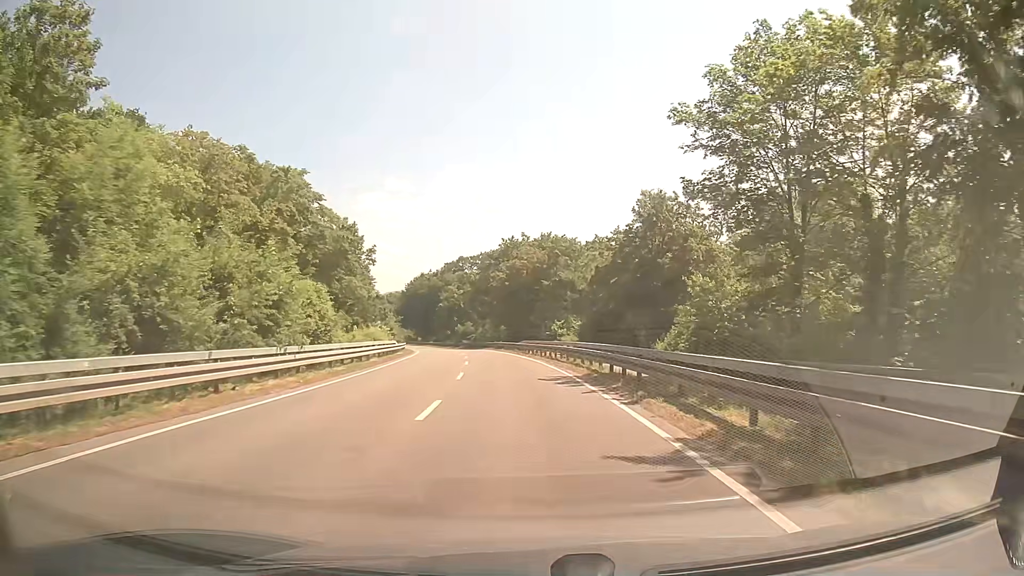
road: secondary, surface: asphalt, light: Day
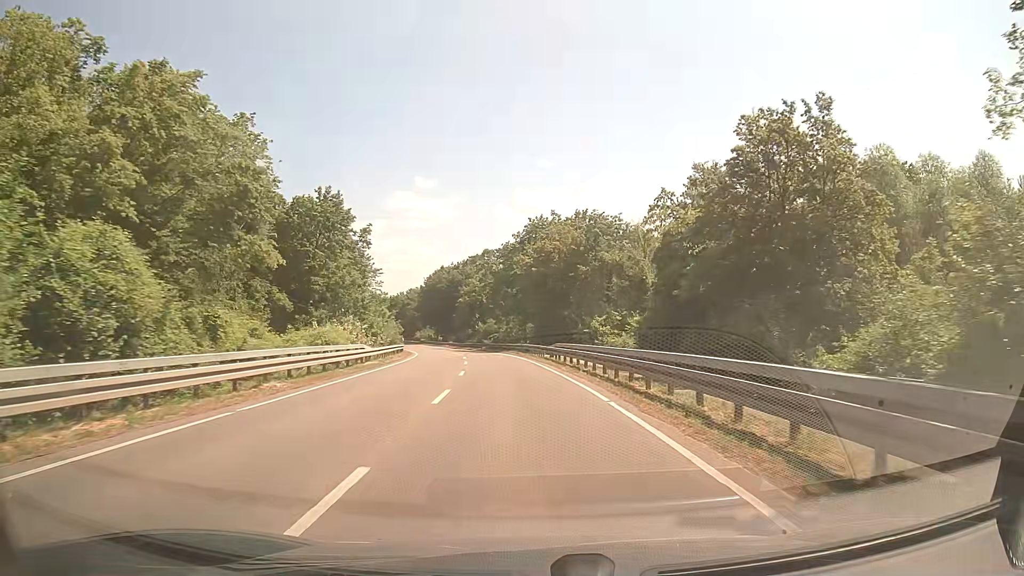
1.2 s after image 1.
(-0.2, +15.5) m; -2°
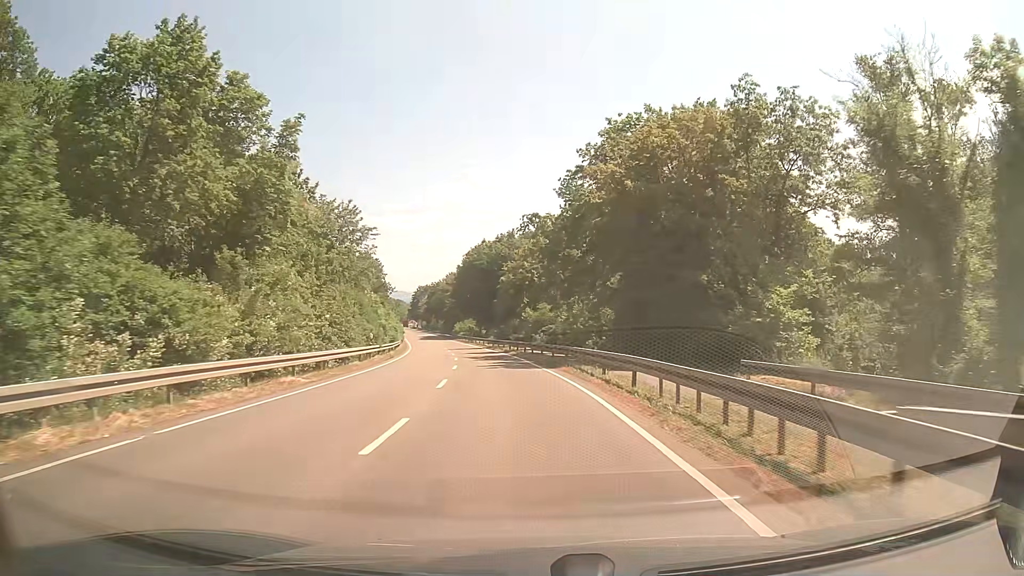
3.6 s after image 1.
(-1.4, +32.5) m; -4°
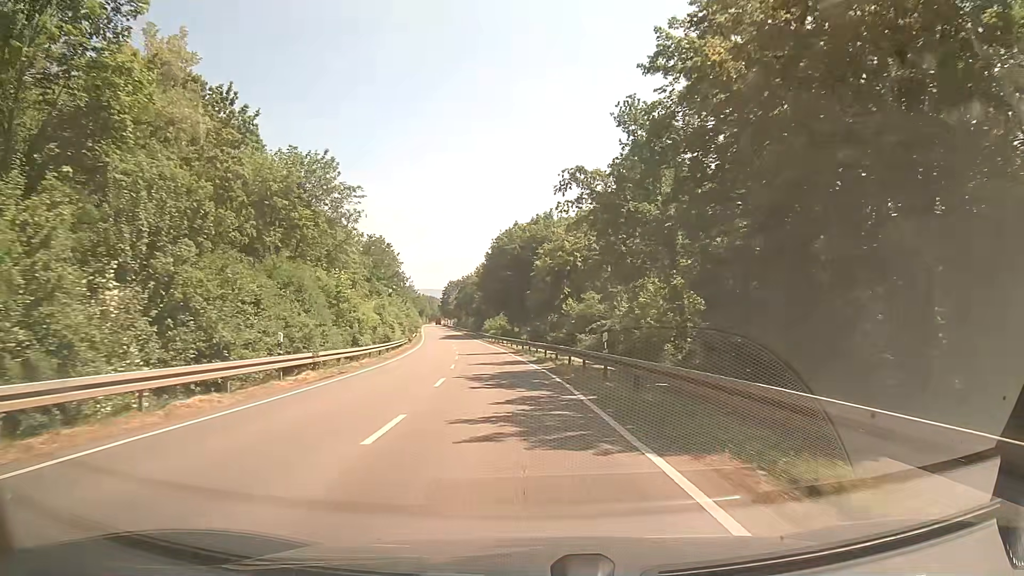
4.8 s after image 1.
(-0.6, +17.3) m; -4°
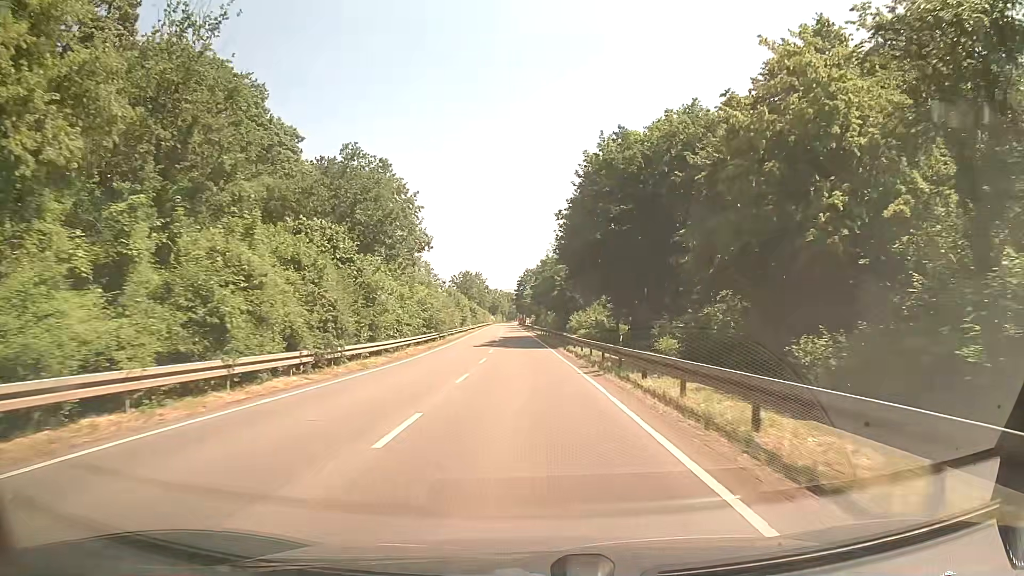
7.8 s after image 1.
(-3.2, +46.1) m; -7°
